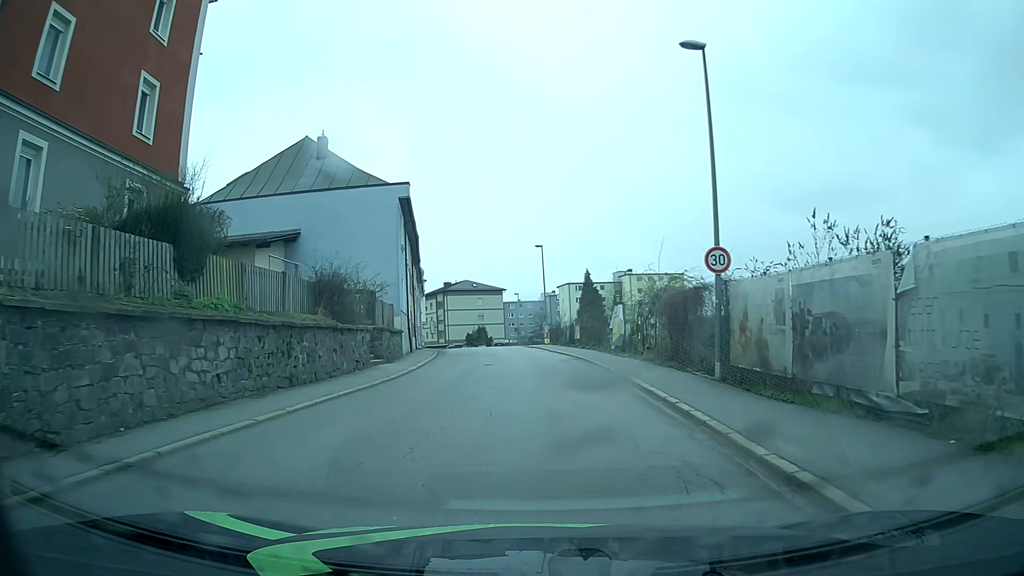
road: tertiary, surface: asphalt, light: Day
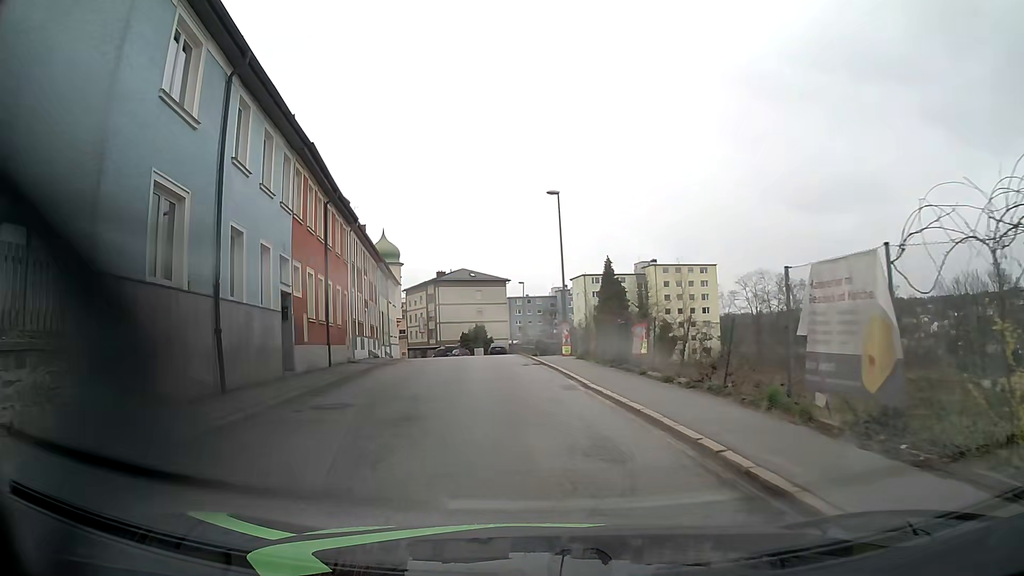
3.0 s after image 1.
(-0.1, +21.8) m; -1°
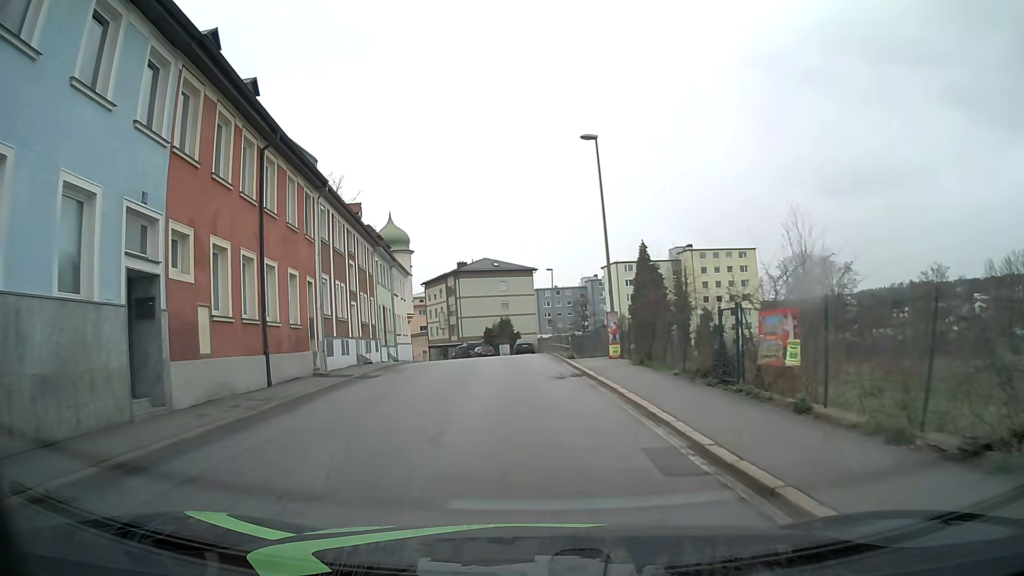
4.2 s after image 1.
(-0.2, +8.9) m; -2°
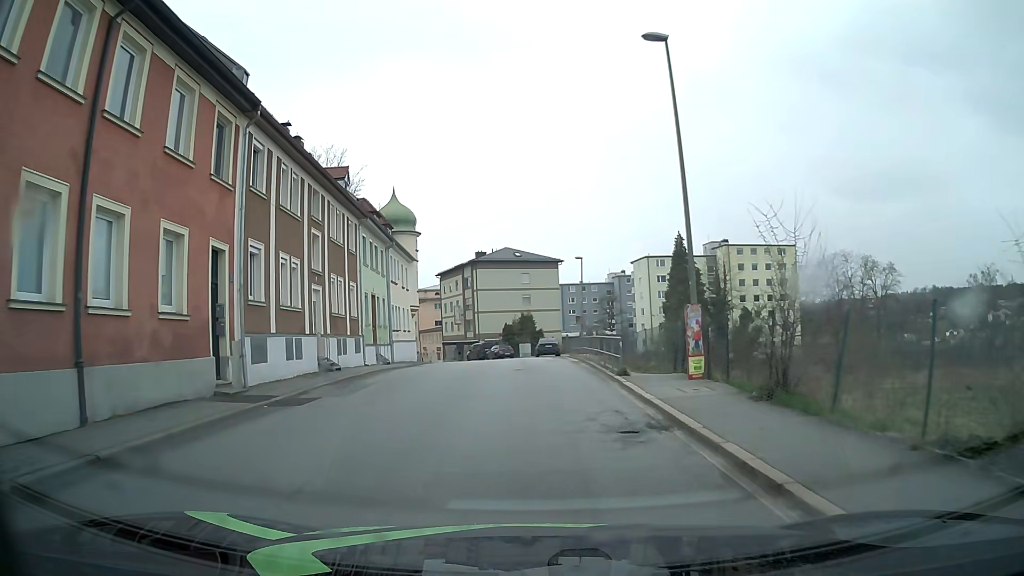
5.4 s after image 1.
(-0.2, +9.0) m; -2°
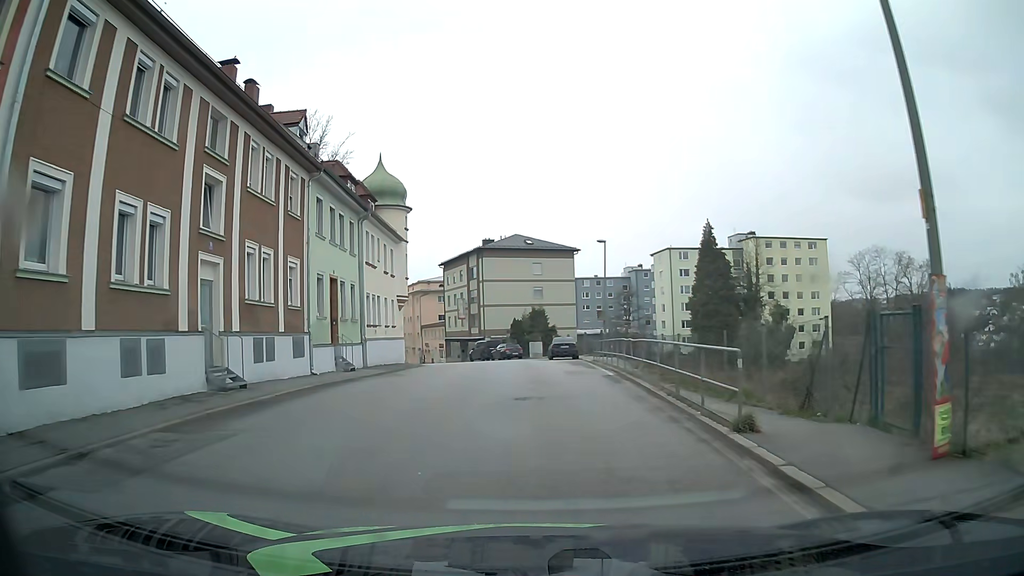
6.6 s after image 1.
(-0.1, +9.1) m; -1°
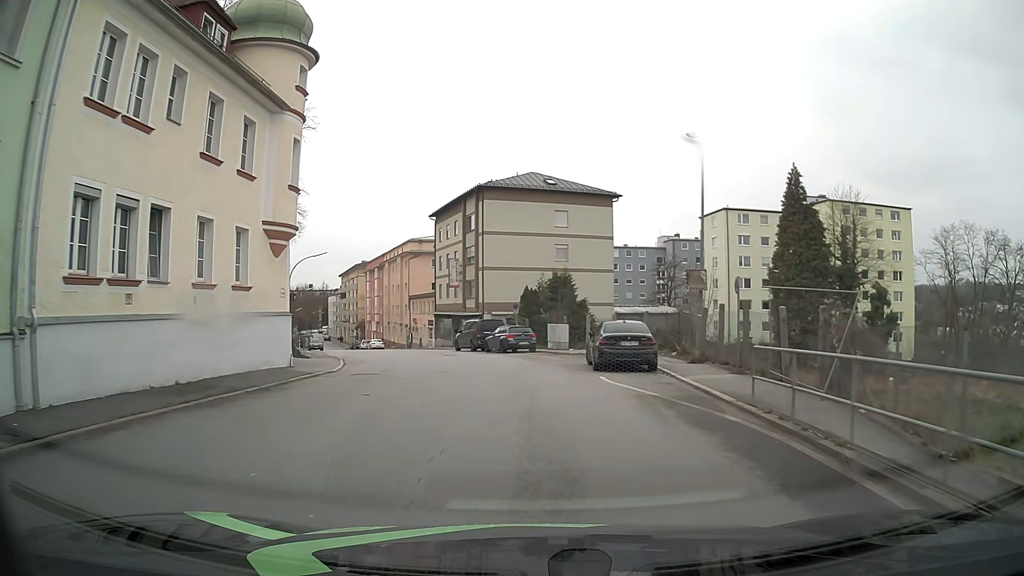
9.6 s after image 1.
(-0.2, +23.0) m; -2°
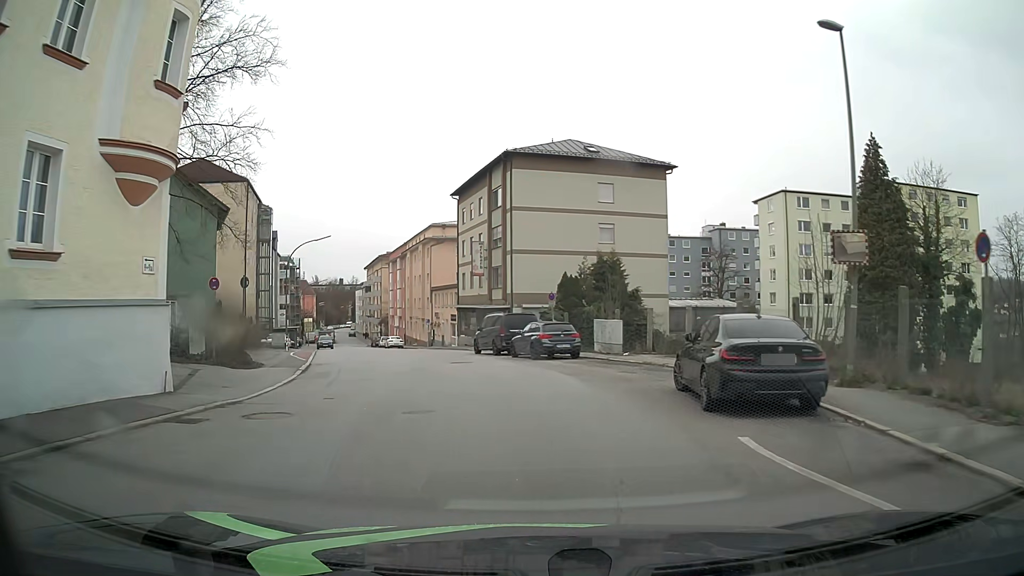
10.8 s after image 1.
(-0.2, +9.4) m; -3°
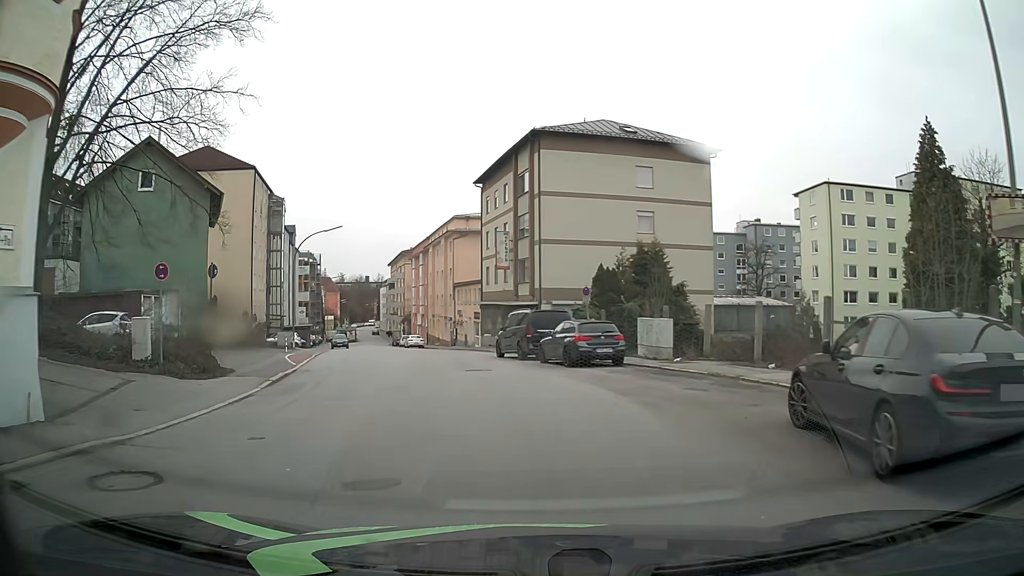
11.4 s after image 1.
(-0.1, +4.7) m; -2°
(-1, +10) (-2, +20) (-4, +30) (-7, +39) (-9, +49) (-12, +59) (-15, +68) (-17, +78) (-20, +87) (-23, +97) m
